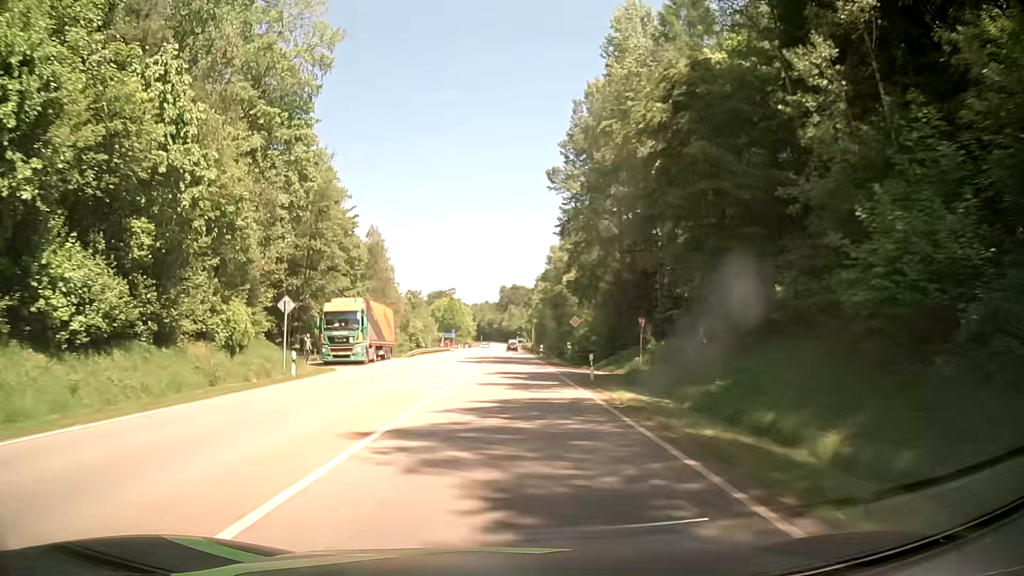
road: secondary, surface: asphalt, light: Day
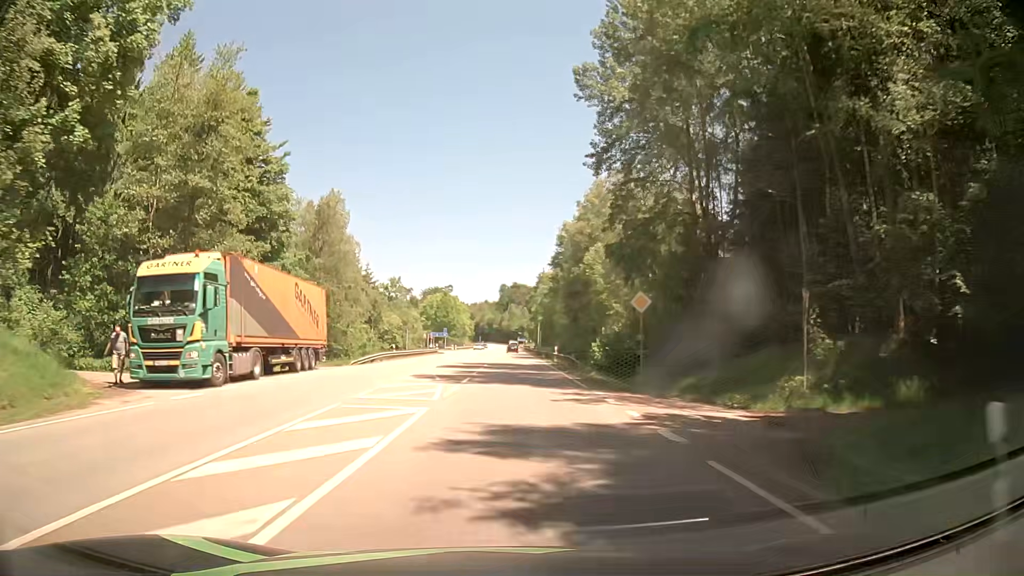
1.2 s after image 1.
(-0.1, +21.4) m; 0°
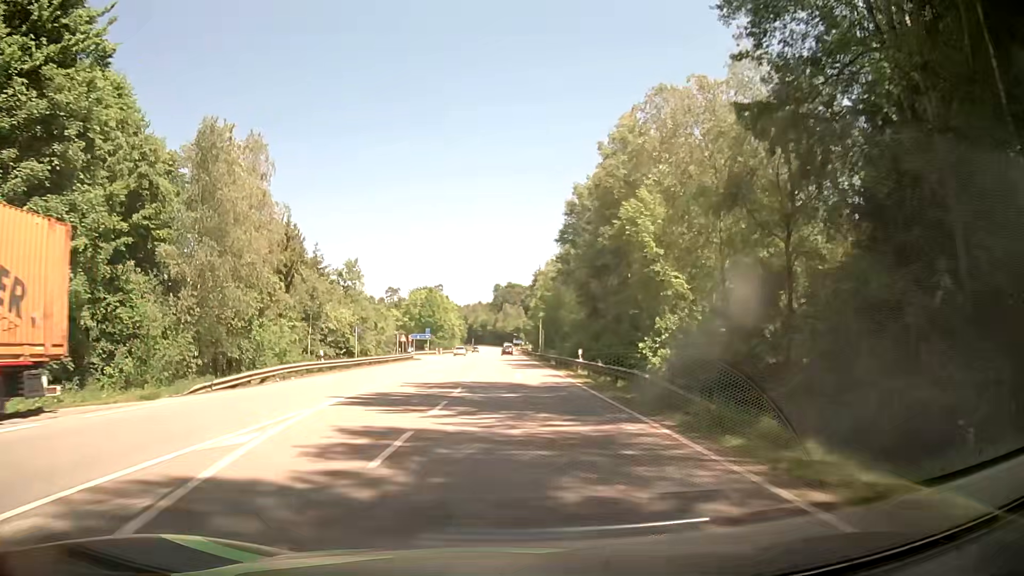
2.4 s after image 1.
(0.0, +21.5) m; 0°
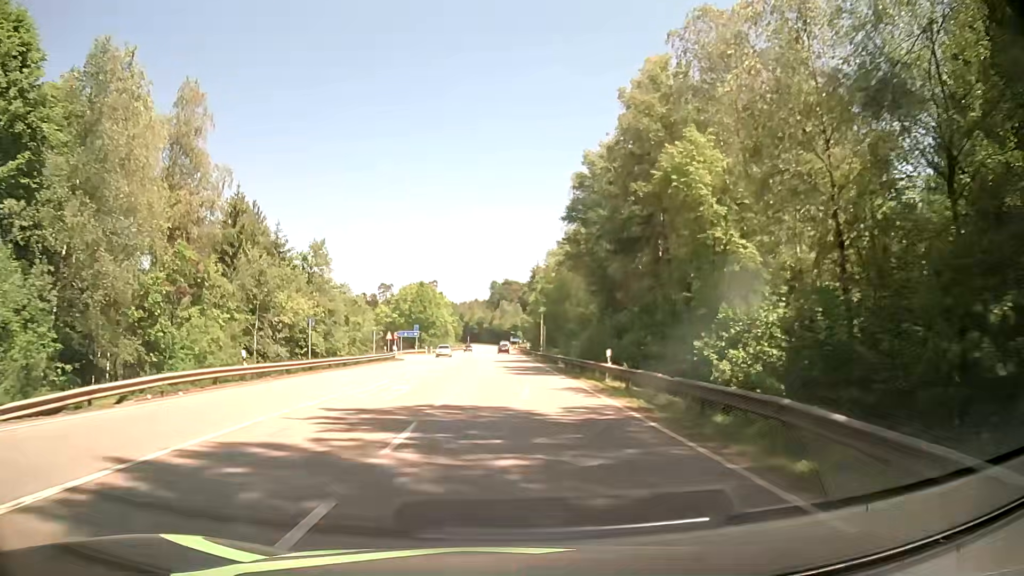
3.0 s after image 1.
(+0.1, +10.7) m; 0°
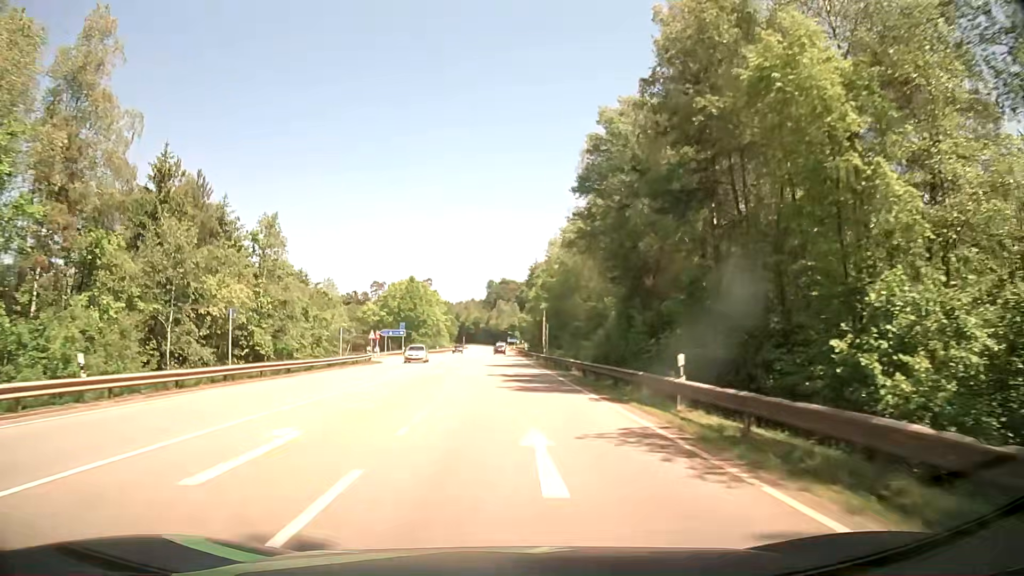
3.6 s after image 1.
(0.0, +10.7) m; 0°
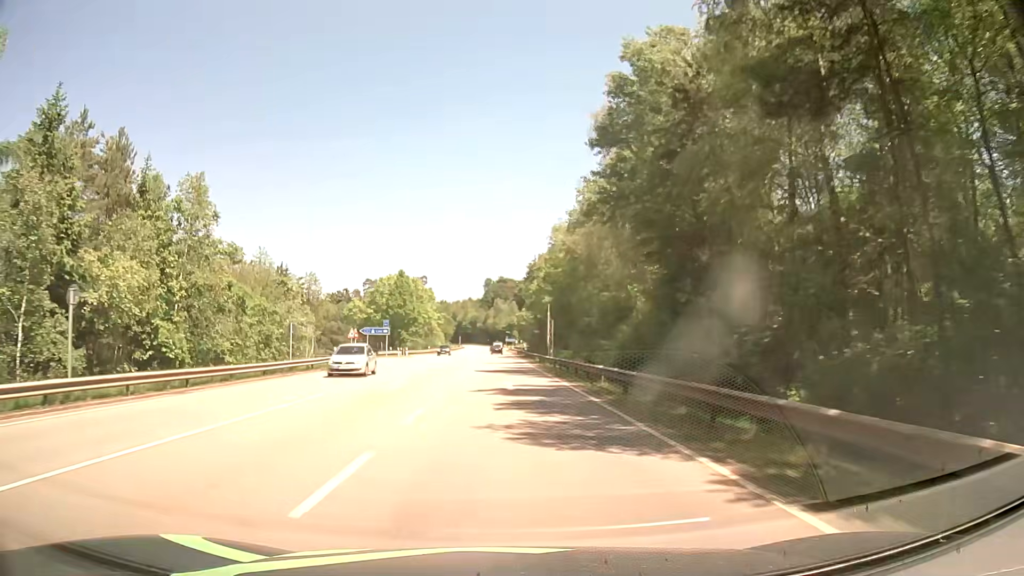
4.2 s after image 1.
(+0.1, +10.7) m; +1°
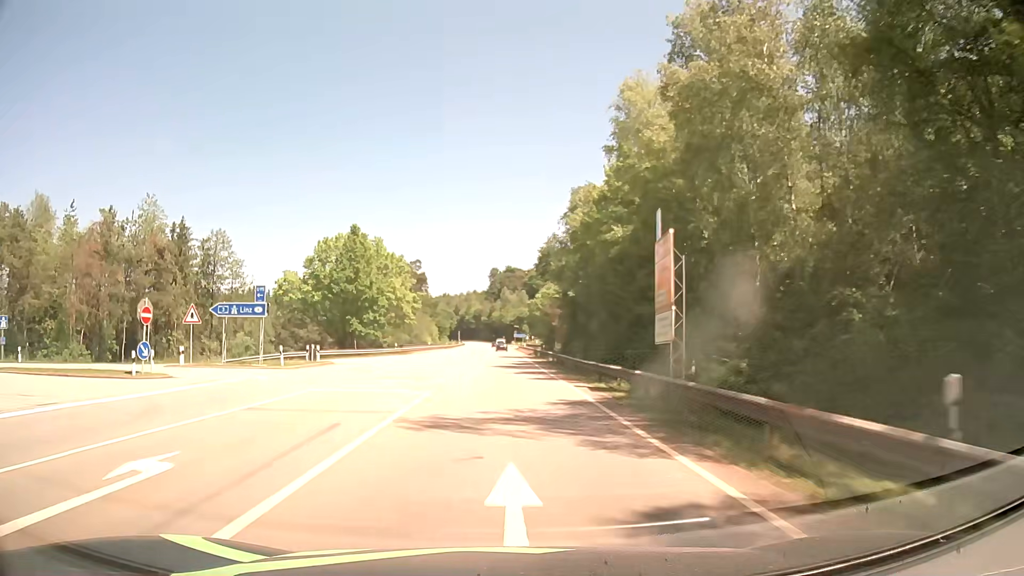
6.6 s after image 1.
(-0.3, +43.0) m; -1°
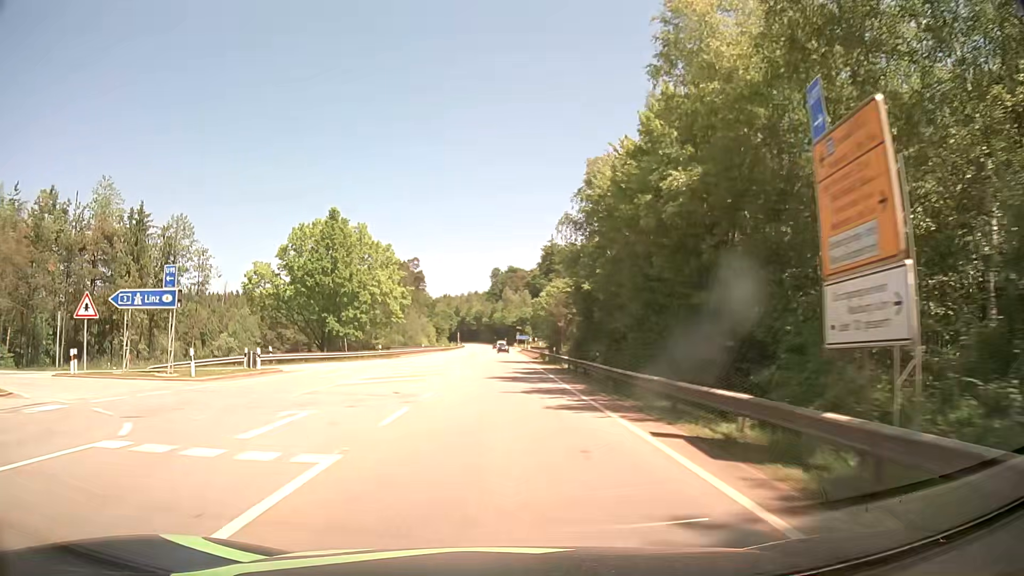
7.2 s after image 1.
(0.0, +10.8) m; 0°
(0, +10) (0, +20) (0, +30) (0, +40) (0, +50) (0, +60) (-1, +70) (-1, +80) (-1, +90) (-1, +100) m
